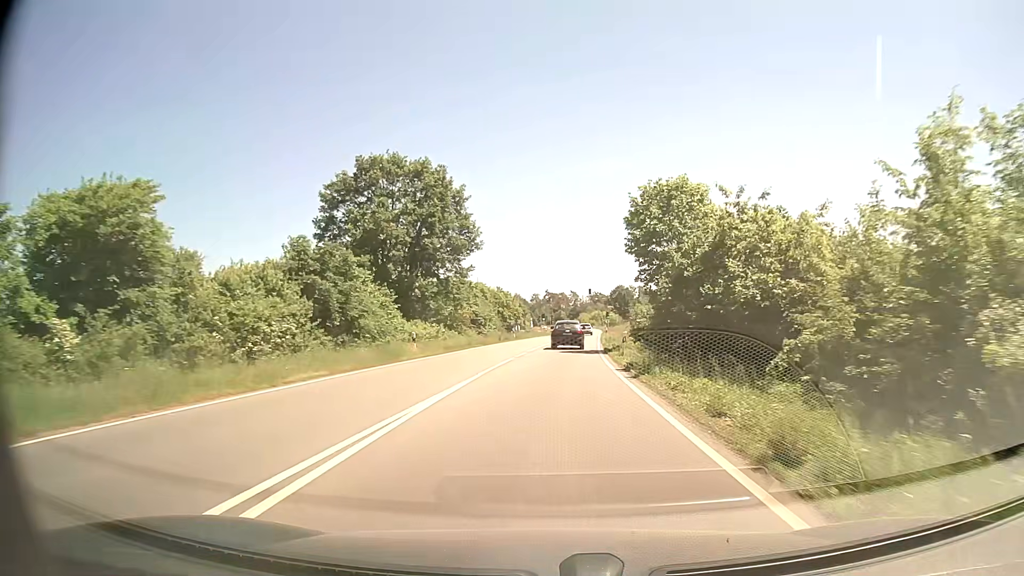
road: primary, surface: asphalt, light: Day
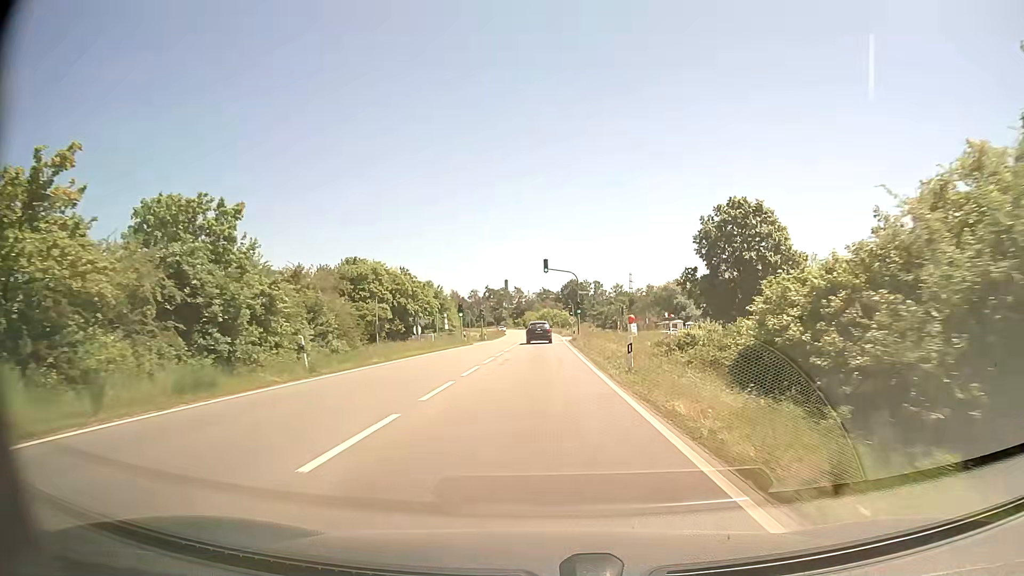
(+2.2, +47.6) m; +5°
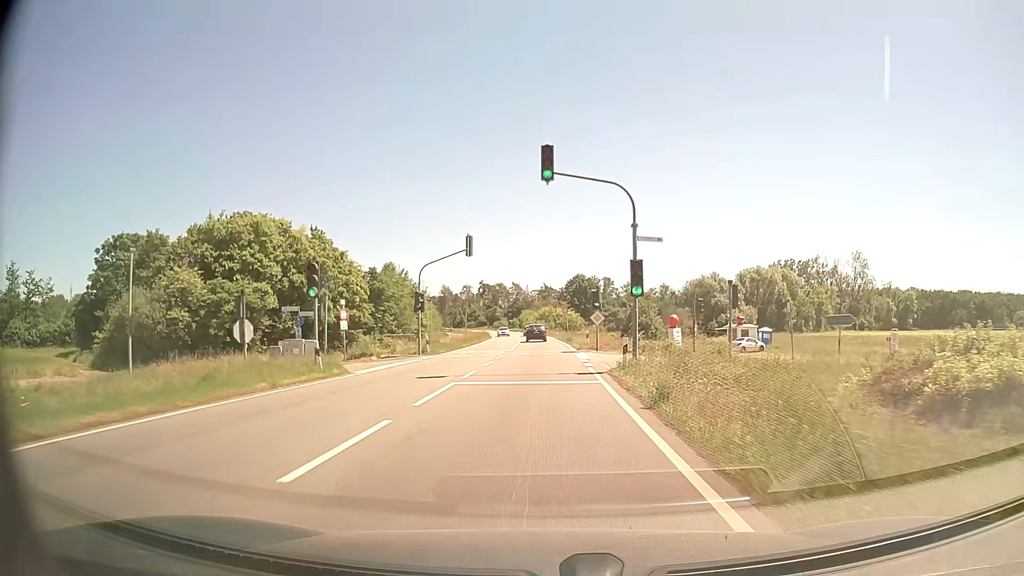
(+0.1, +36.6) m; -1°
